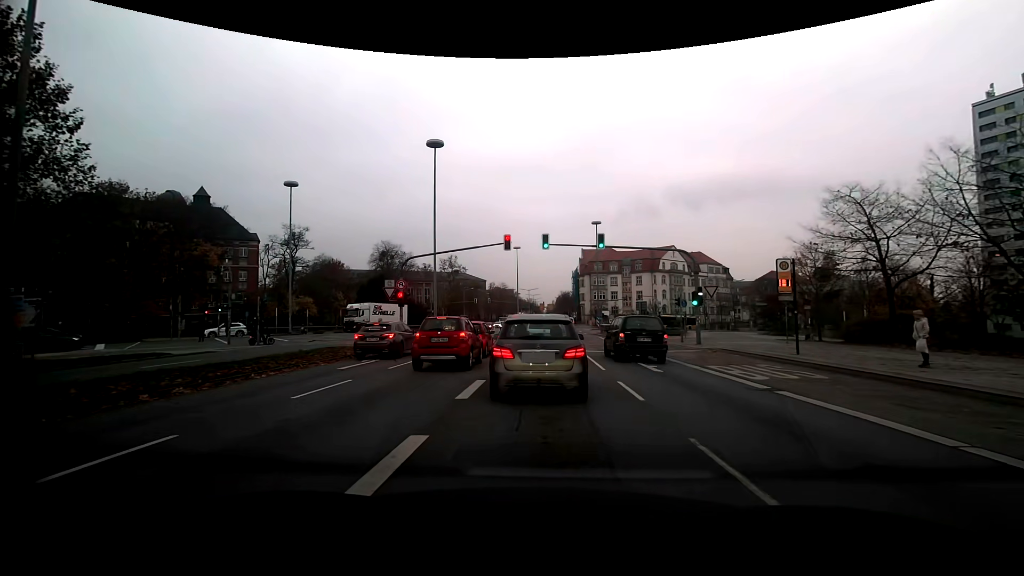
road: secondary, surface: asphalt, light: Day
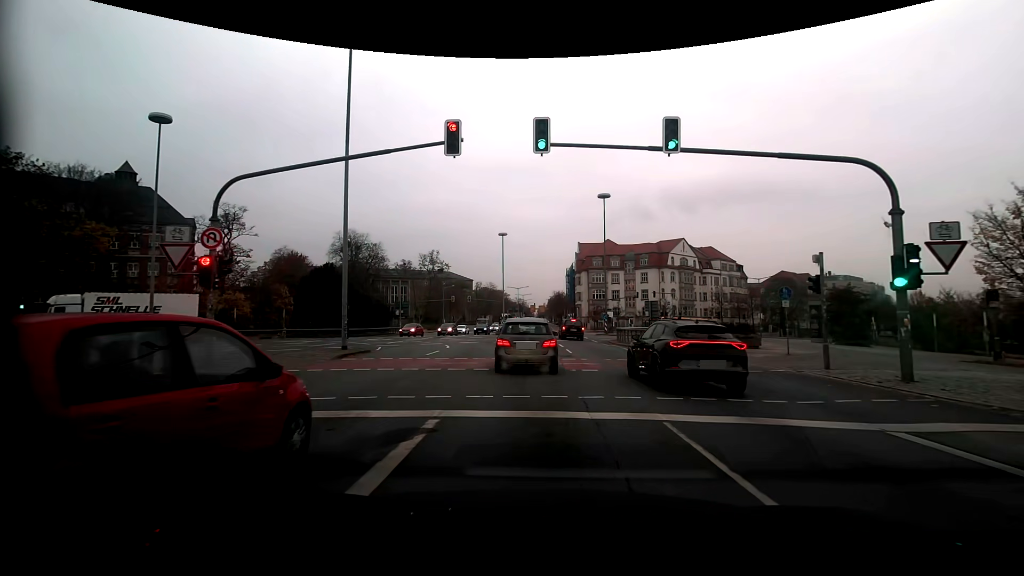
(+0.1, +18.3) m; +1°
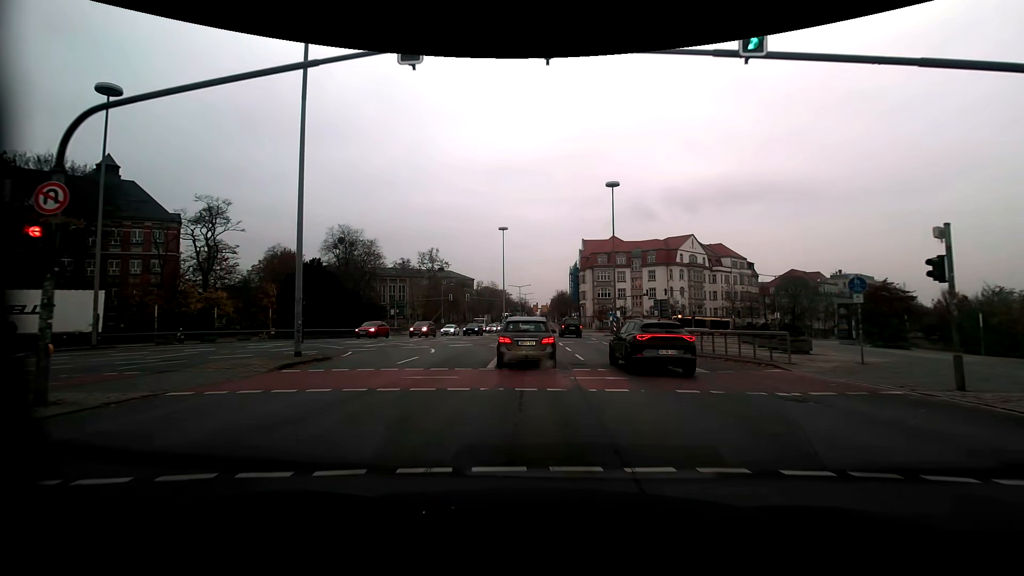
(0.0, +4.9) m; -1°
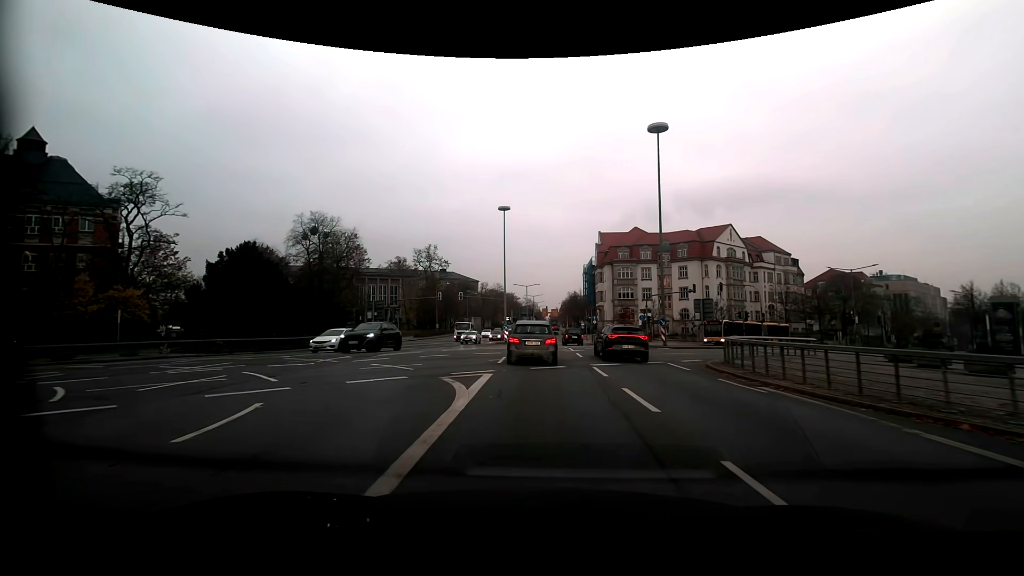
(-0.1, +16.8) m; -1°
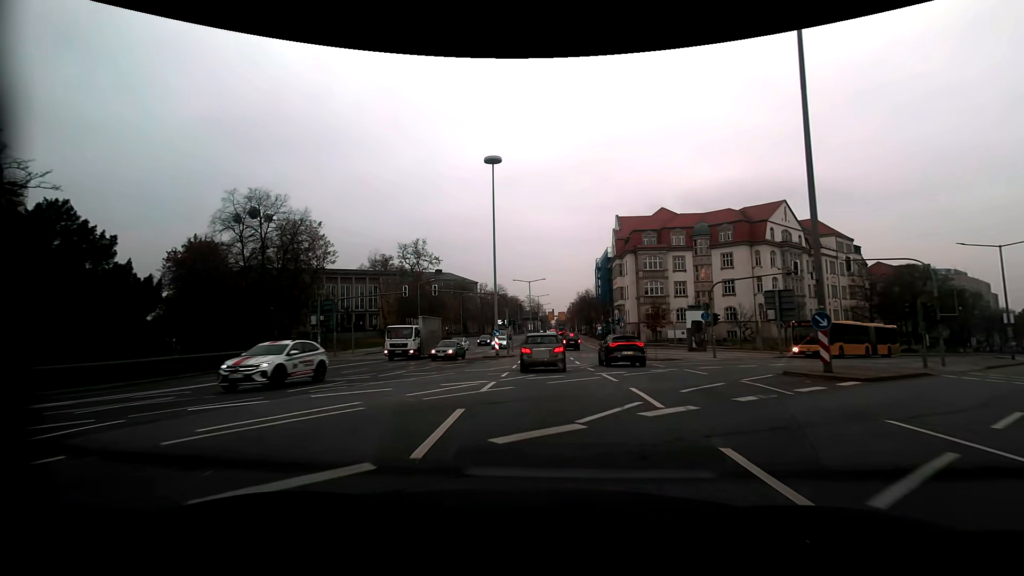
(0.0, +19.5) m; -1°
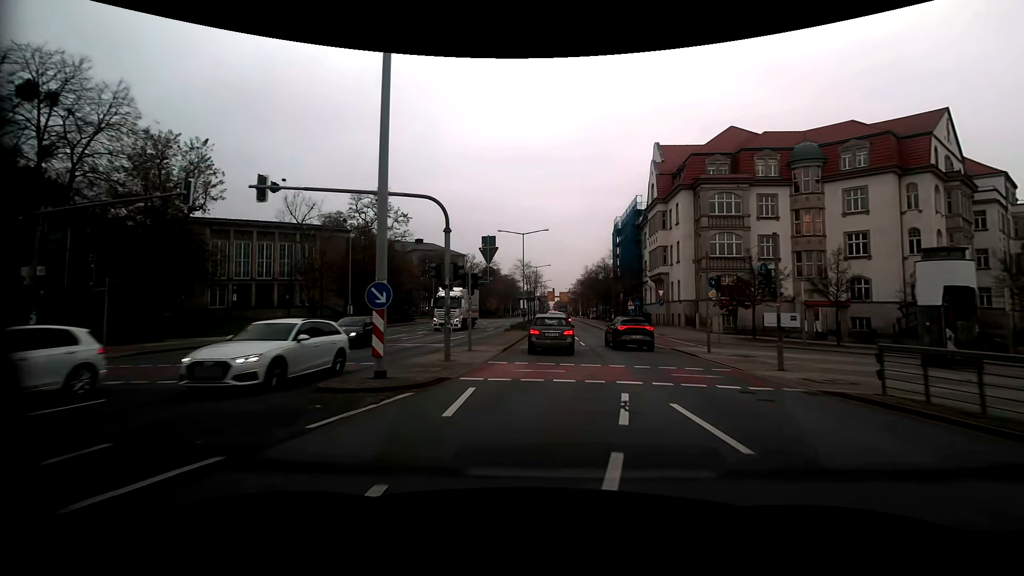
(+0.4, +29.6) m; +1°
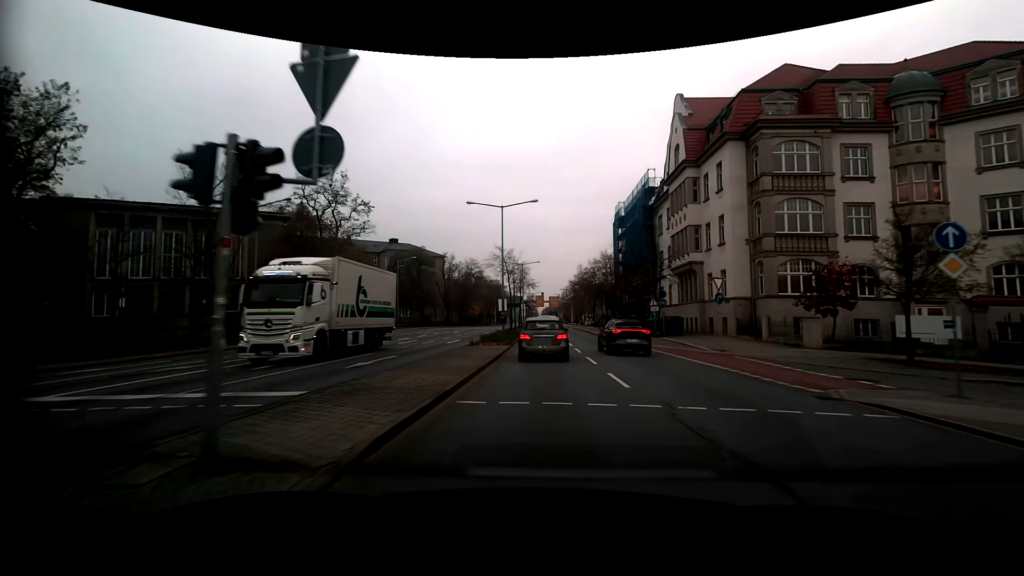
(+0.2, +15.2) m; +2°
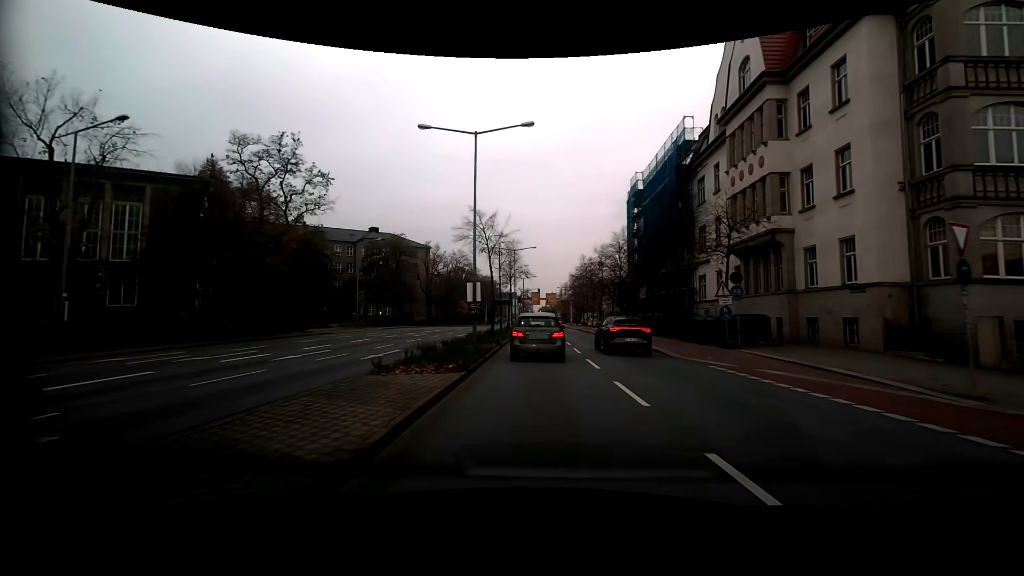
(0.0, +14.4) m; +1°
